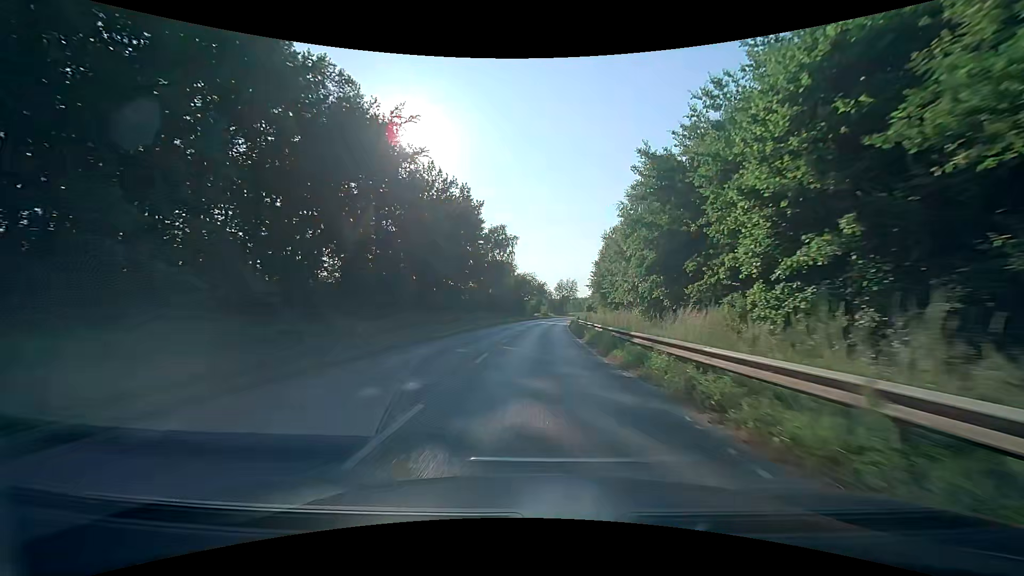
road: secondary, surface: asphalt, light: Day
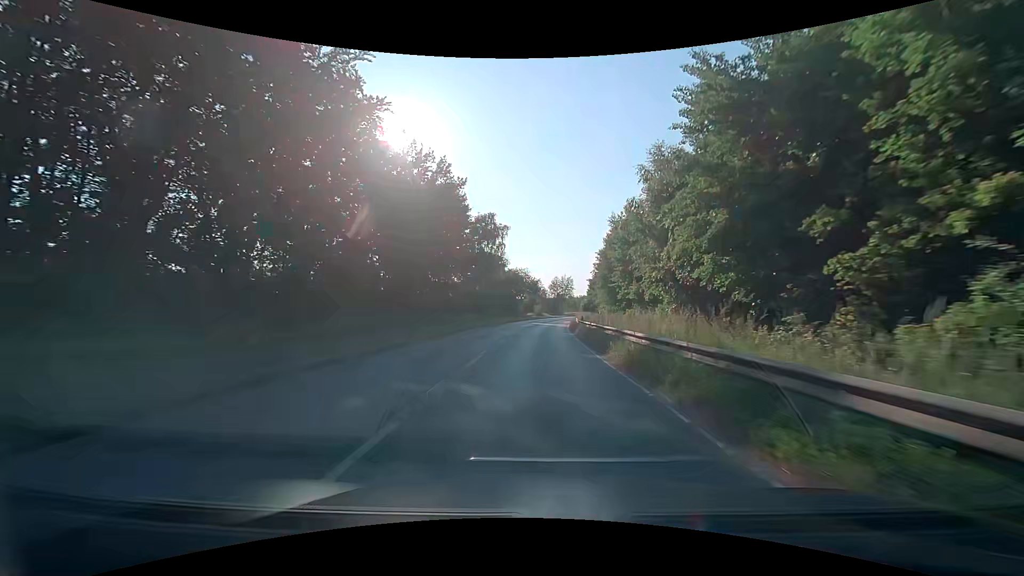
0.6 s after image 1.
(0.0, +10.3) m; +1°
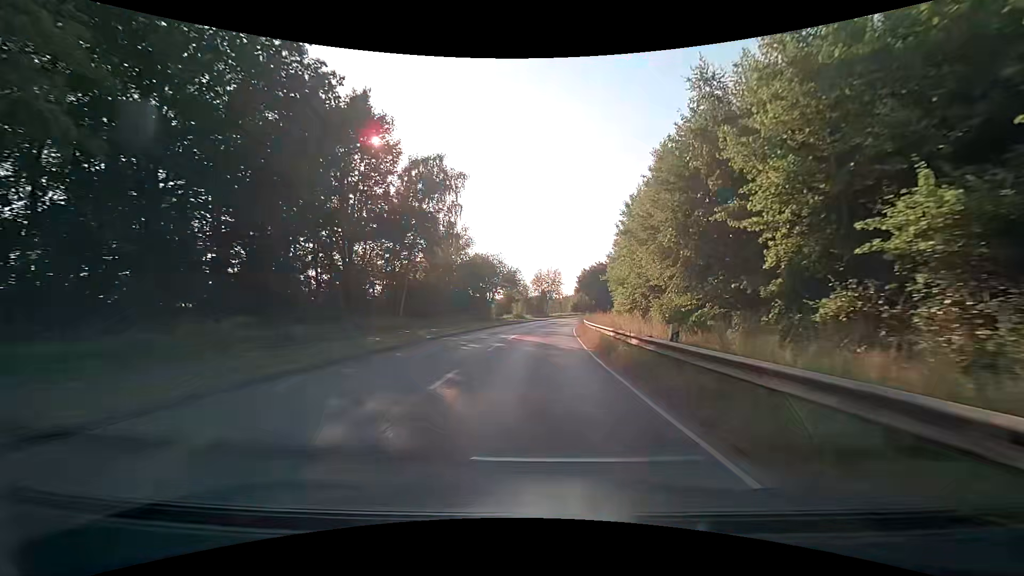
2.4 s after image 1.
(+0.5, +30.1) m; +2°
(0, +10) (0, +20) (+1, +30) (+2, +40) (+3, +50) (+4, +60) (+5, +70) (+7, +80) (+9, +89) (+11, +99) m
